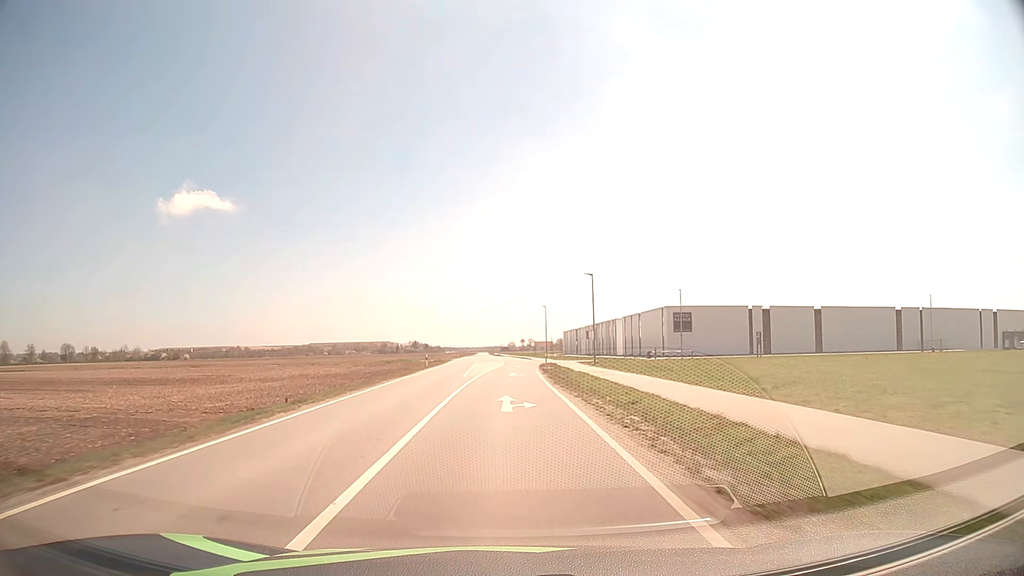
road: tertiary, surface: asphalt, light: Day
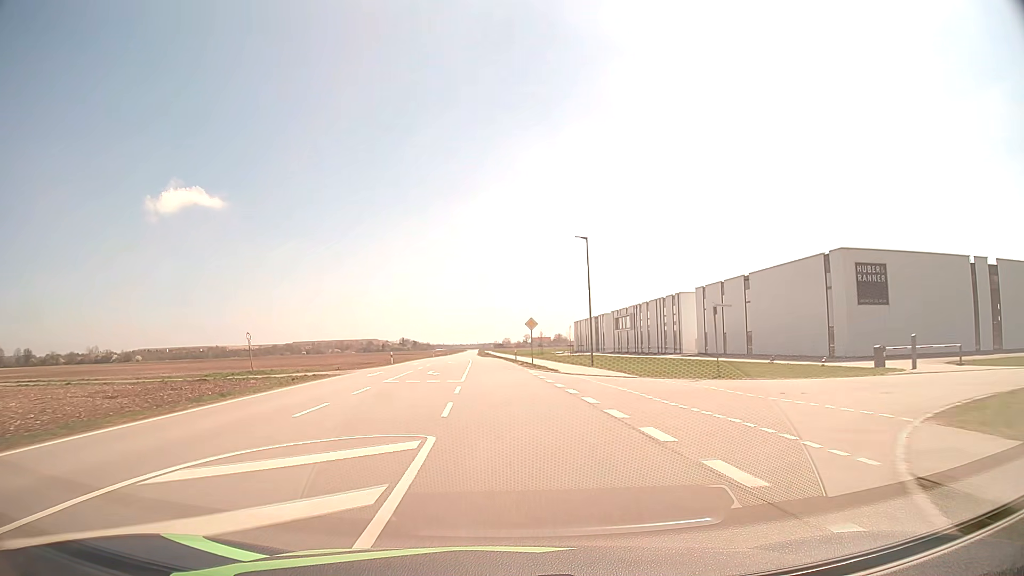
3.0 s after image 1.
(+0.5, +62.8) m; 0°
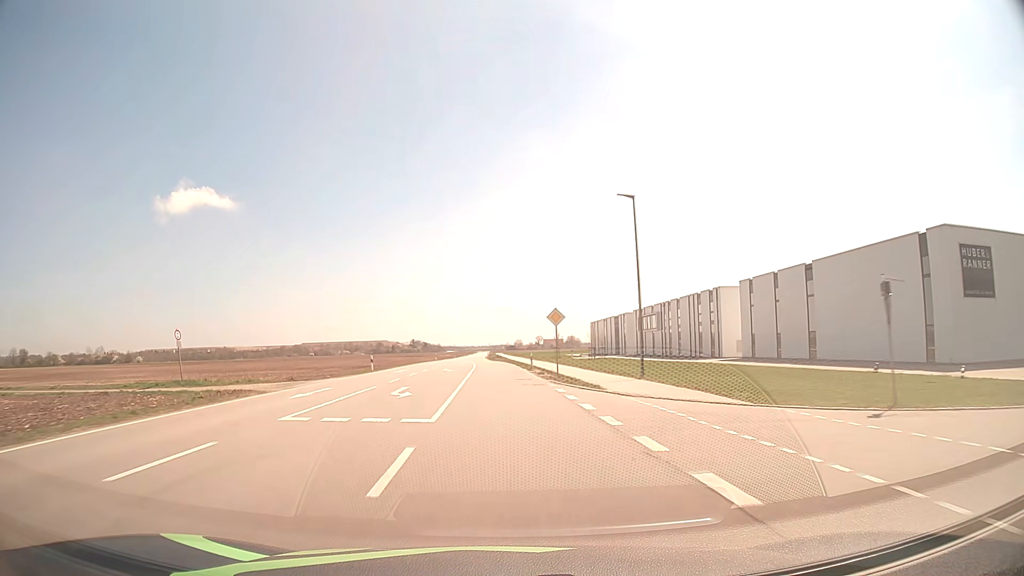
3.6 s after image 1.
(-0.1, +12.7) m; -1°
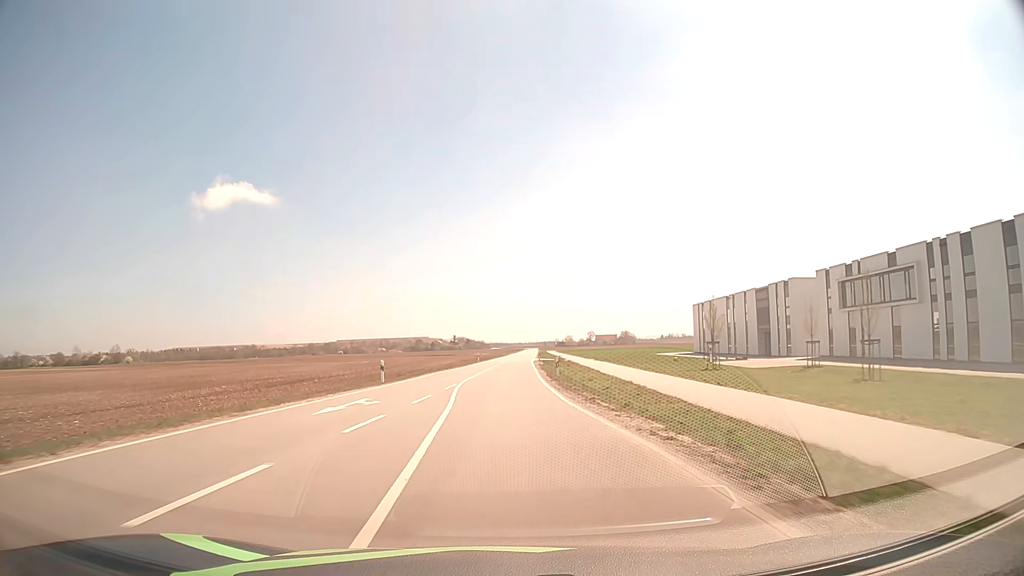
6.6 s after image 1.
(-2.4, +63.6) m; -4°
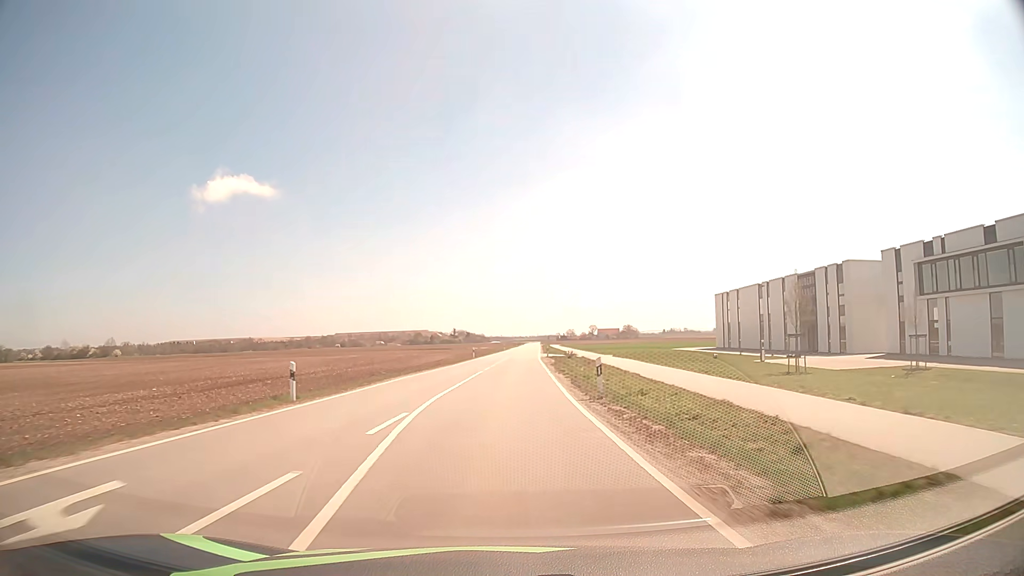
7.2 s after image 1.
(-0.1, +12.8) m; 0°
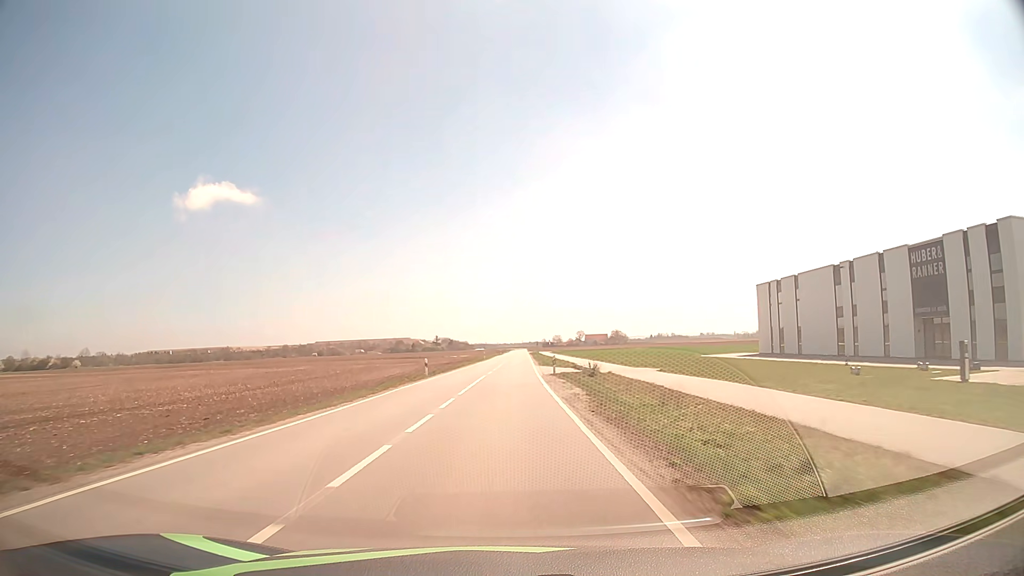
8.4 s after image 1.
(+0.5, +25.8) m; +1°
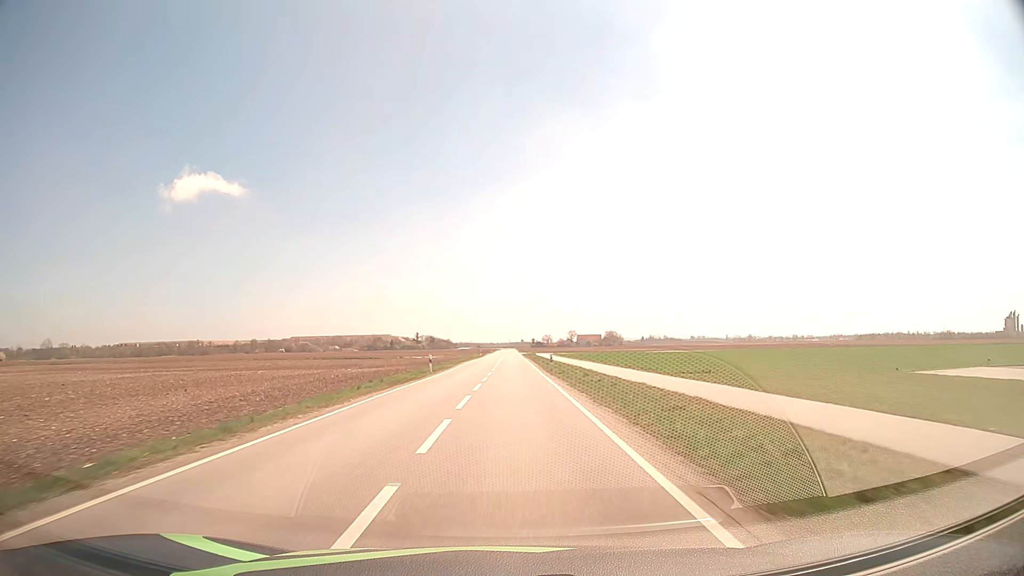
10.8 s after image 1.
(+0.6, +52.2) m; +1°
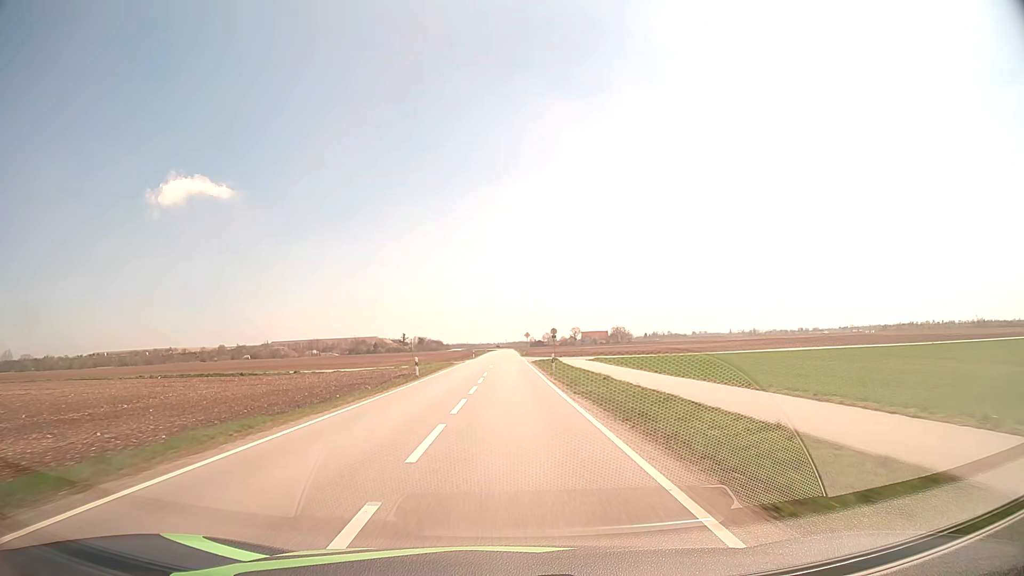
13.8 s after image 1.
(+0.7, +66.9) m; 0°
(0, +10) (0, +20) (0, +30) (0, +40) (0, +50) (0, +60) (0, +70) (0, +80) (0, +90) (0, +100) m
